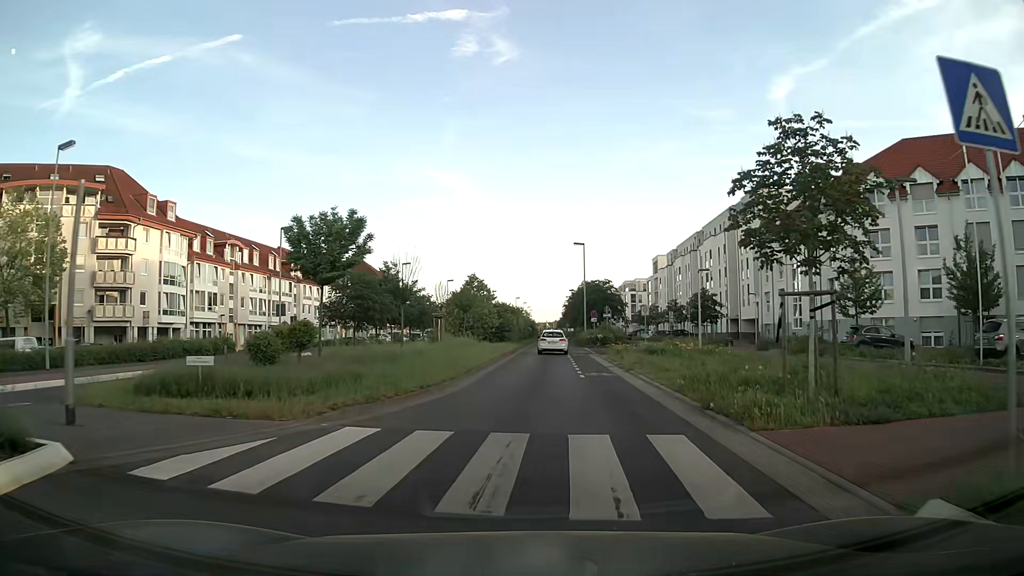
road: secondary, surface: asphalt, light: Day
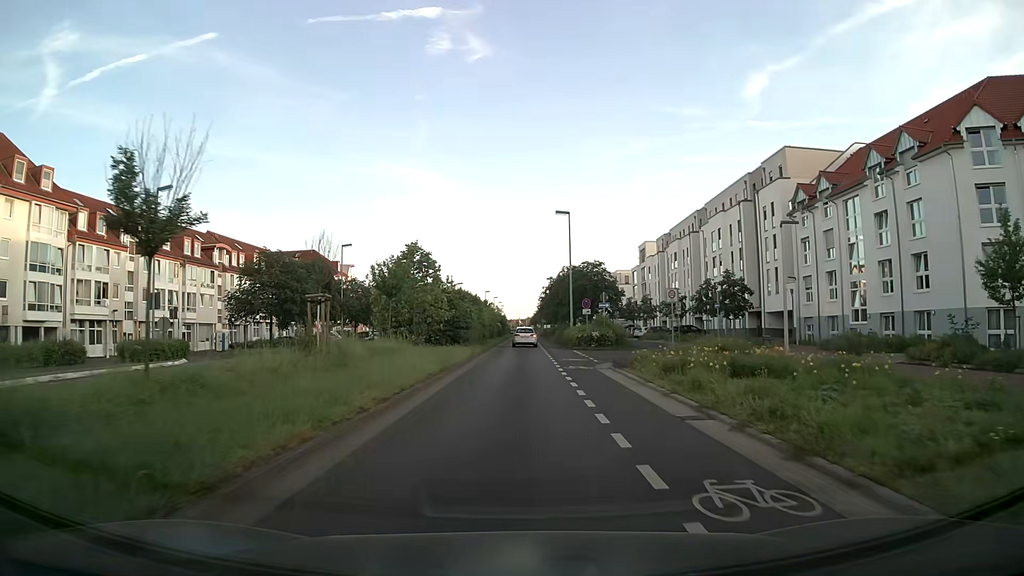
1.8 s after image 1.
(+0.5, +16.9) m; +2°
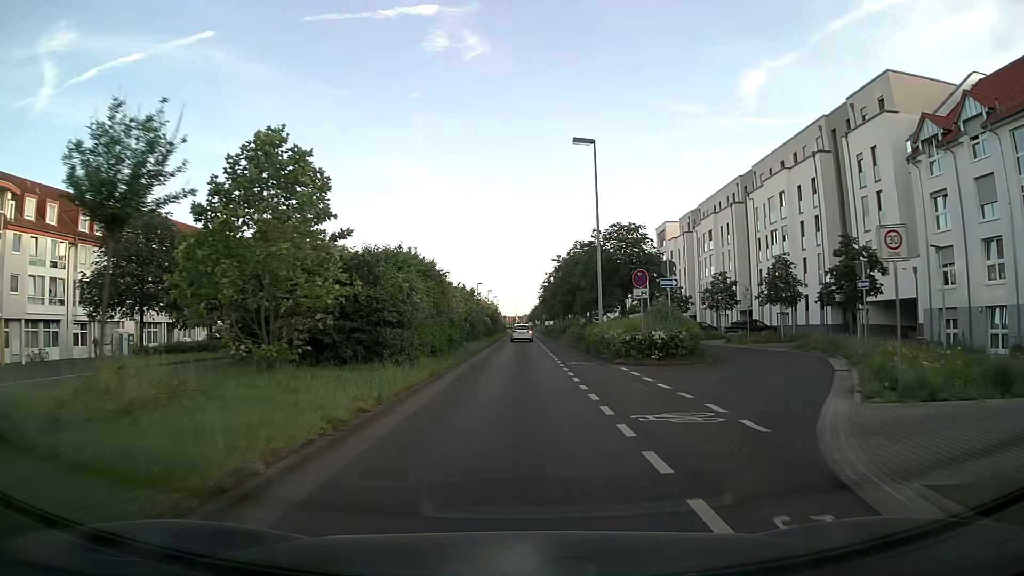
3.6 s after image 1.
(+0.1, +19.8) m; 0°
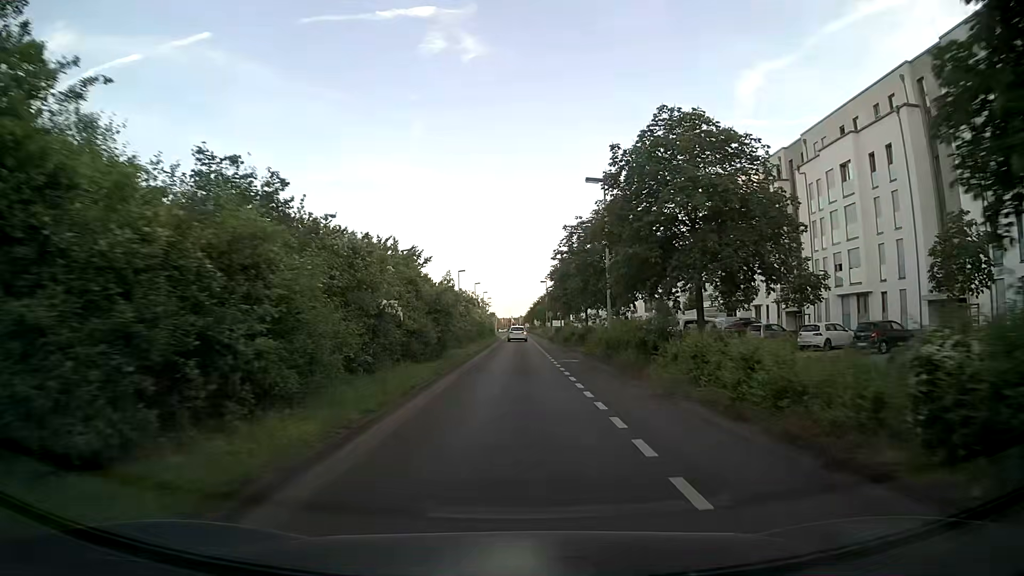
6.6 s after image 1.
(+0.1, +35.4) m; 0°
(0, +10) (0, +20) (0, +30) (0, +40) (0, +50) (0, +60) (0, +70) (0, +80) (0, +90) (0, +100) m
